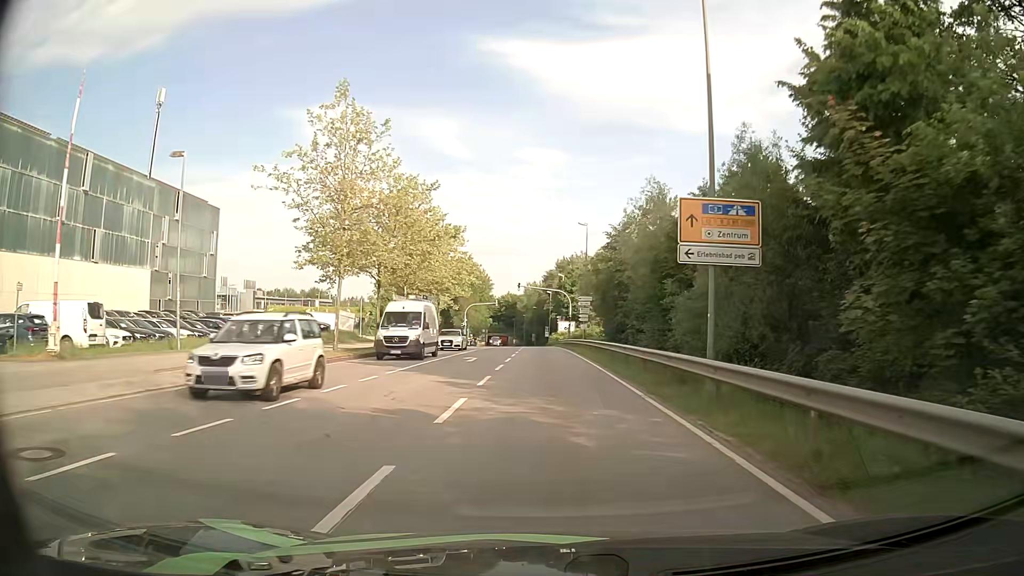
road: secondary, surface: asphalt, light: Day
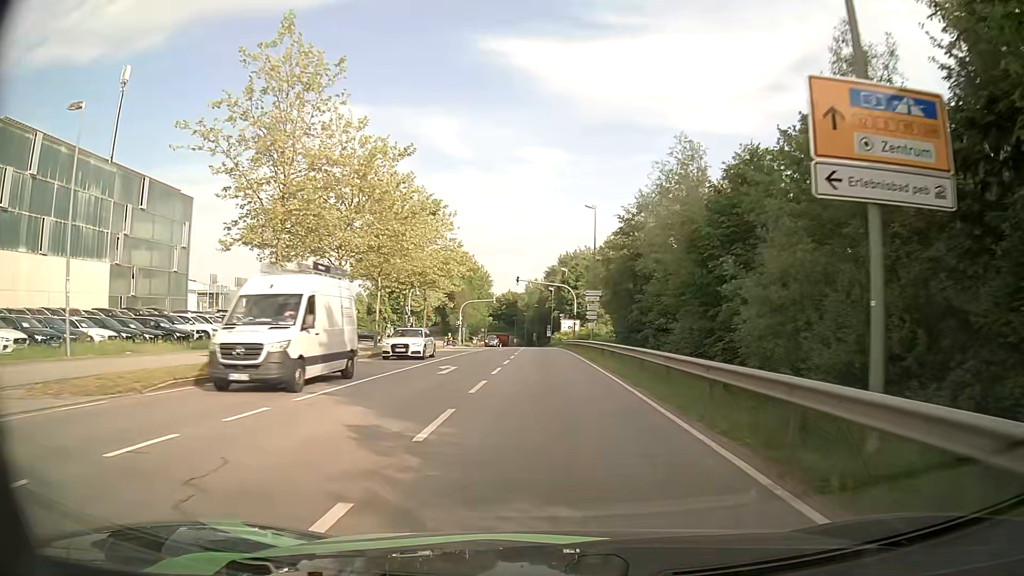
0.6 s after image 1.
(0.0, +7.6) m; 0°
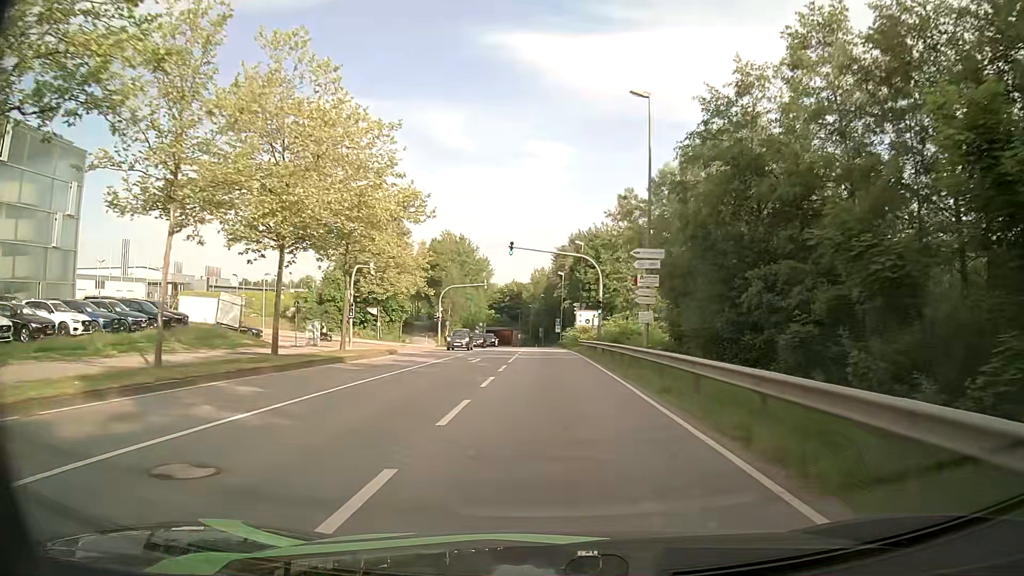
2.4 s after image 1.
(-0.2, +22.8) m; -1°
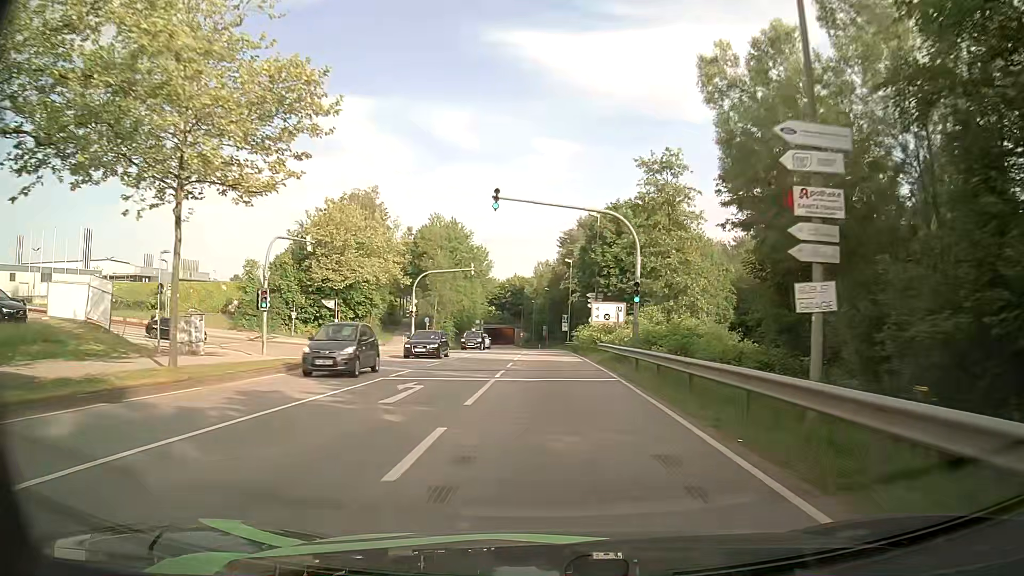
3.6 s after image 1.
(+0.1, +15.3) m; +1°
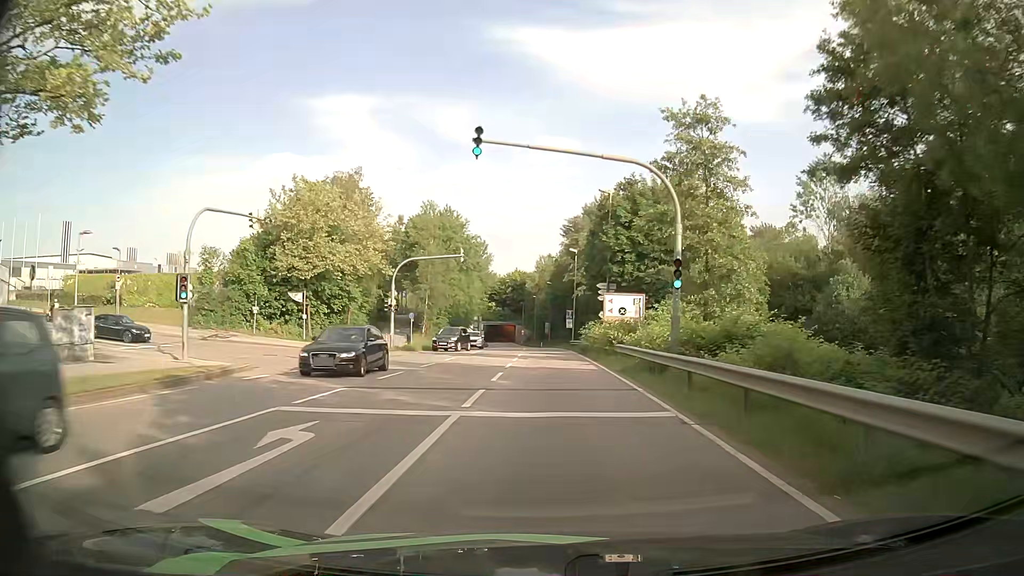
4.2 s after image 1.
(-0.1, +7.7) m; -1°
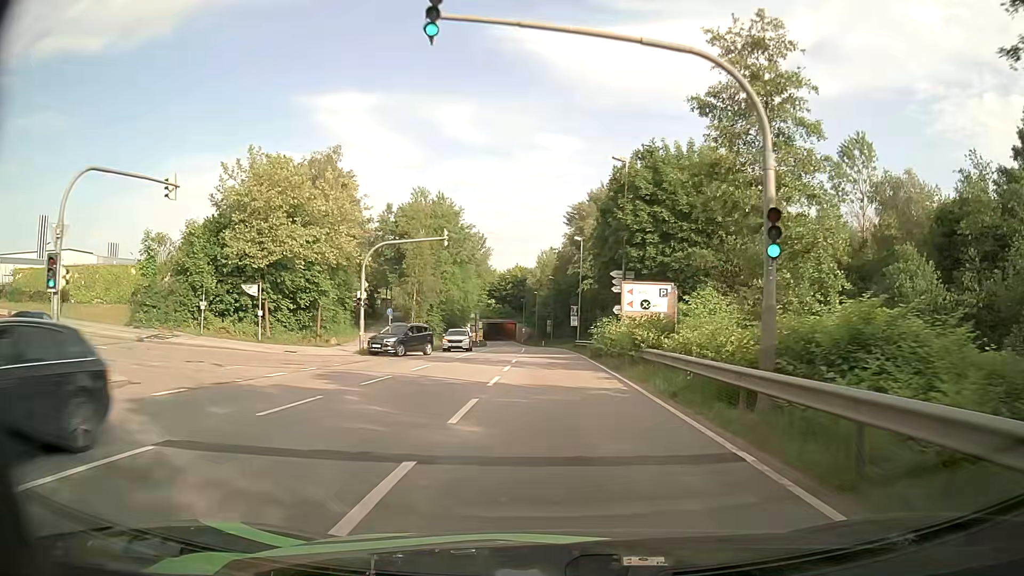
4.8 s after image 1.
(0.0, +7.8) m; 0°
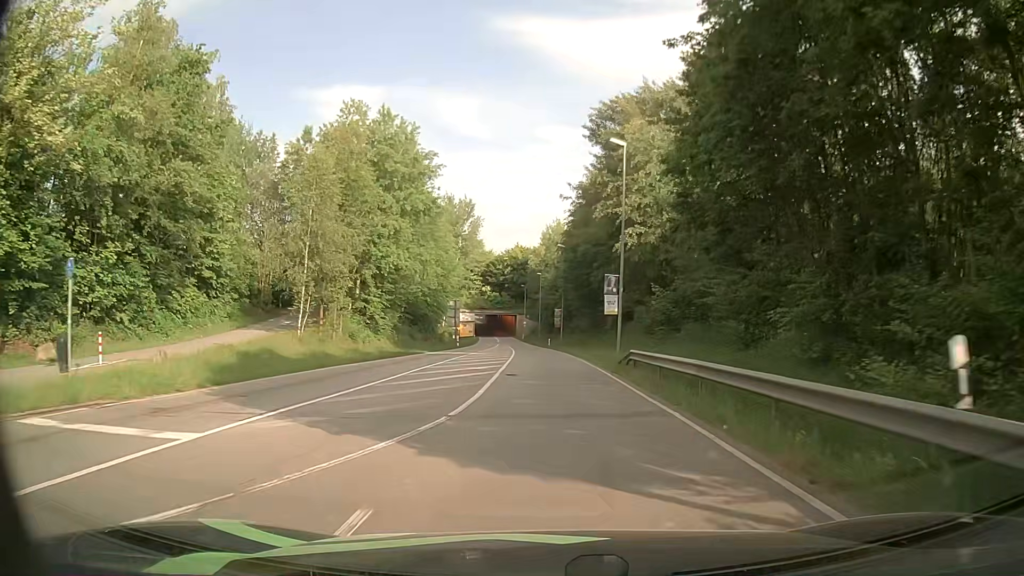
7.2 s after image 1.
(-0.3, +31.9) m; -1°
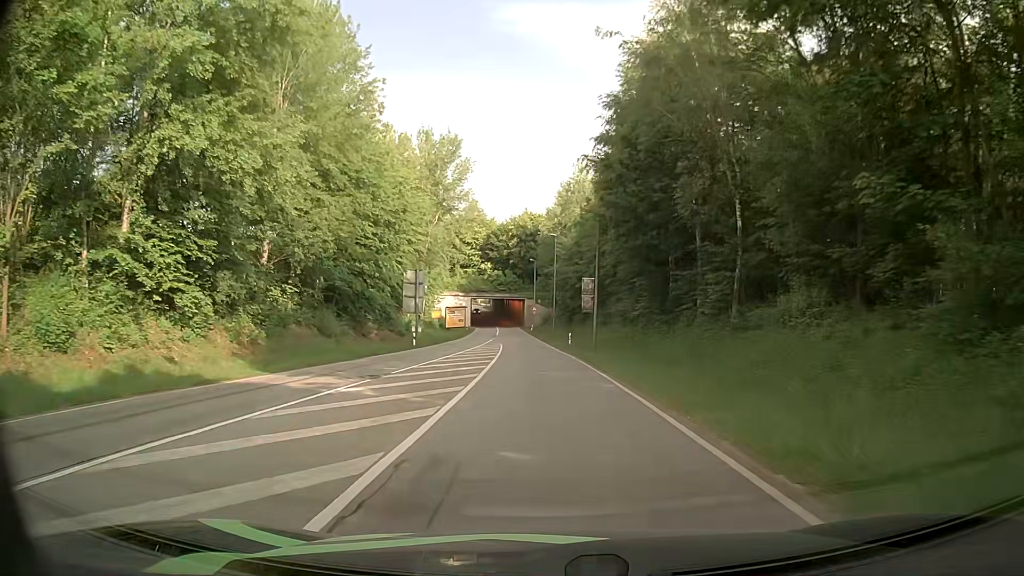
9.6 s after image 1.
(-0.3, +32.1) m; -1°
(0, +10) (0, +20) (-1, +30) (-1, +40) (-2, +50) (-2, +60) (-3, +70) (-4, +80) (-5, +90) (-6, +100) m
